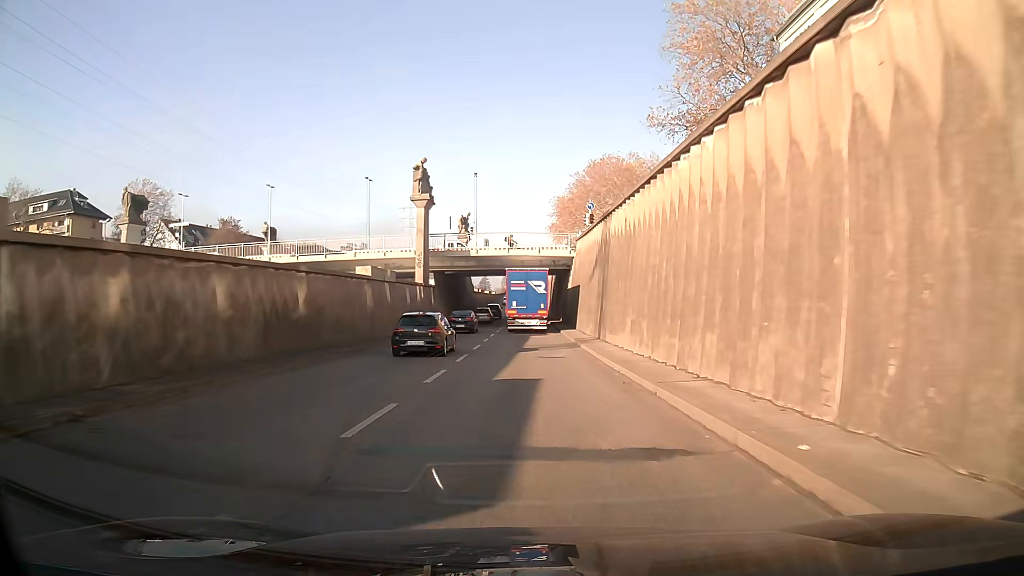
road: trunk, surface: asphalt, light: Day
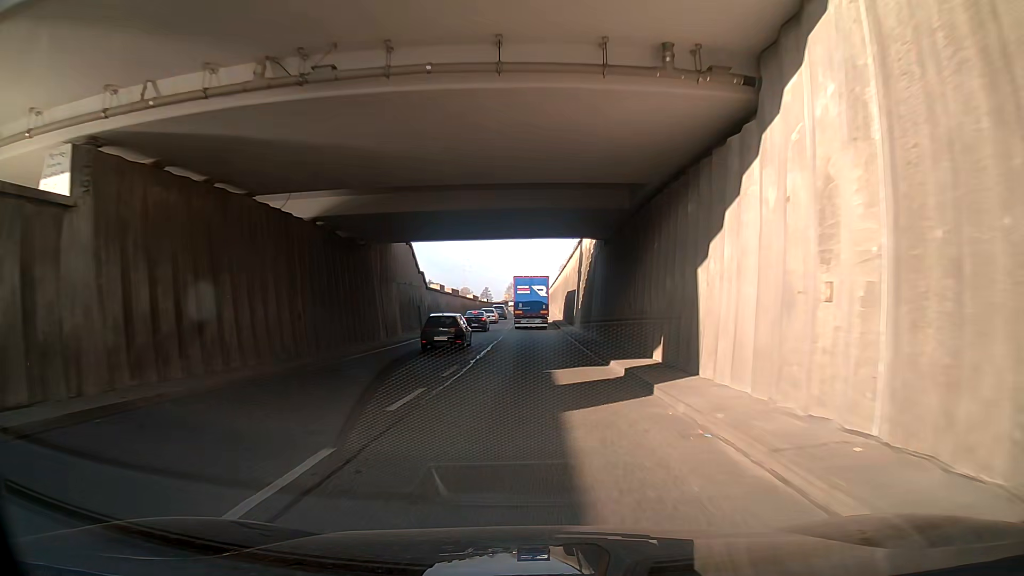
(0.0, +46.3) m; +1°
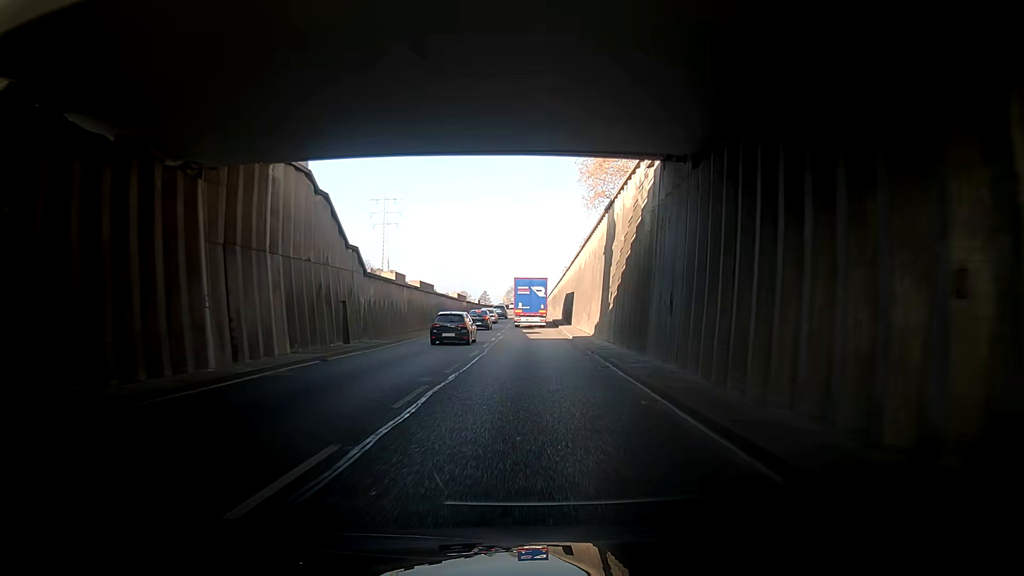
(-0.2, +18.0) m; -3°
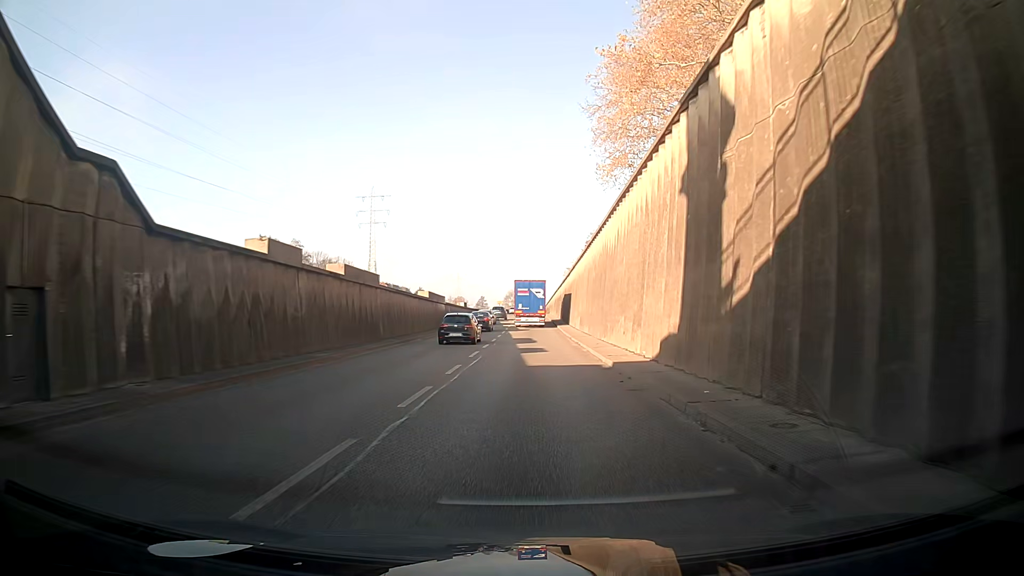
(+0.3, +17.8) m; +2°
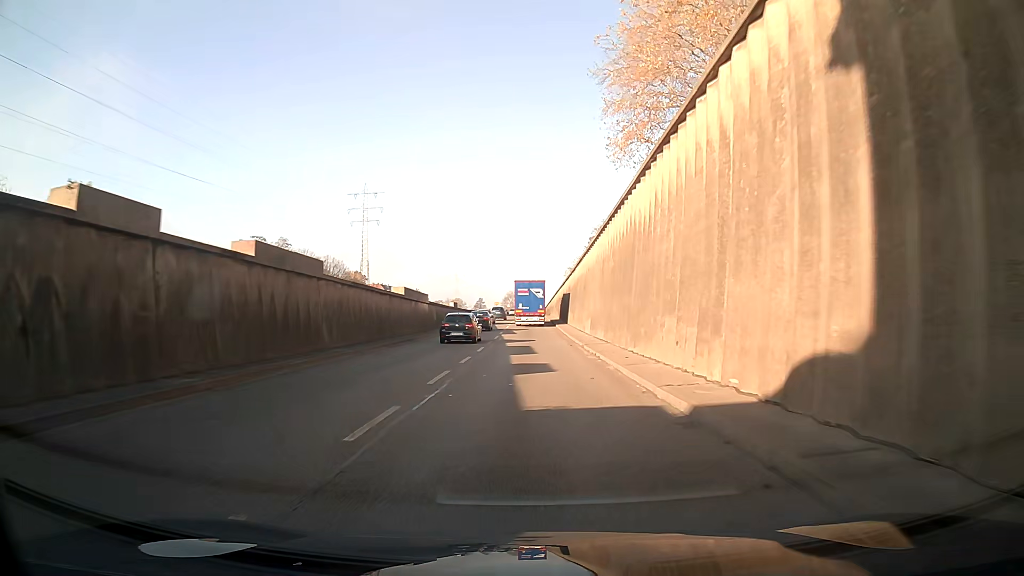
(0.0, +8.9) m; -1°
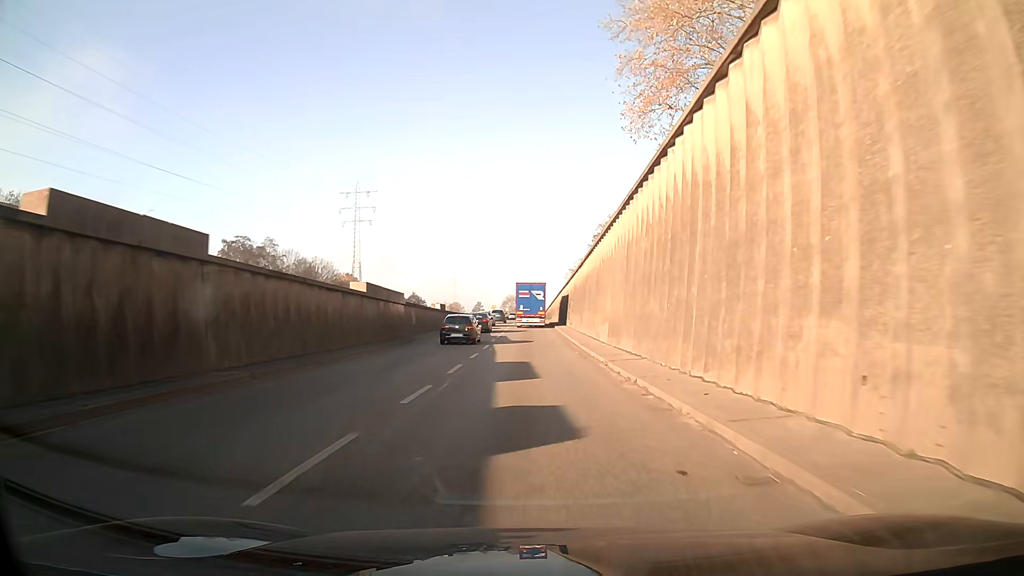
(0.0, +8.8) m; 0°
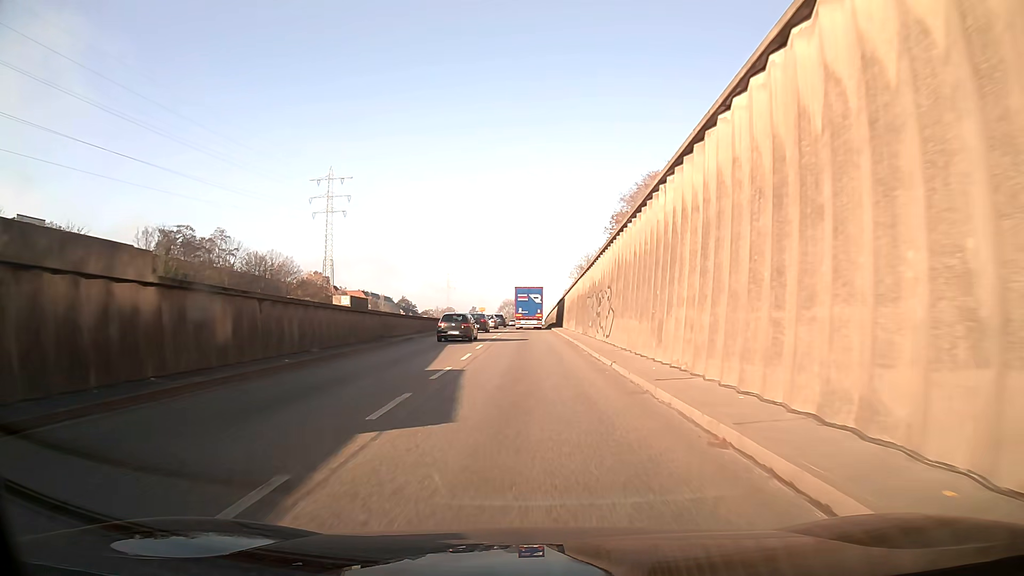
(0.0, +26.7) m; 0°
